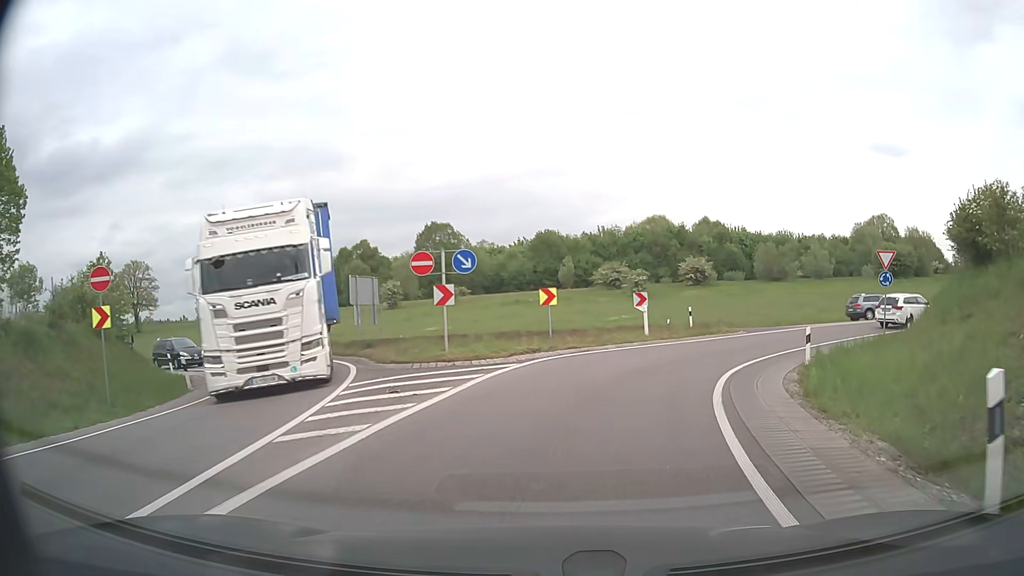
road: primary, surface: asphalt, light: Day
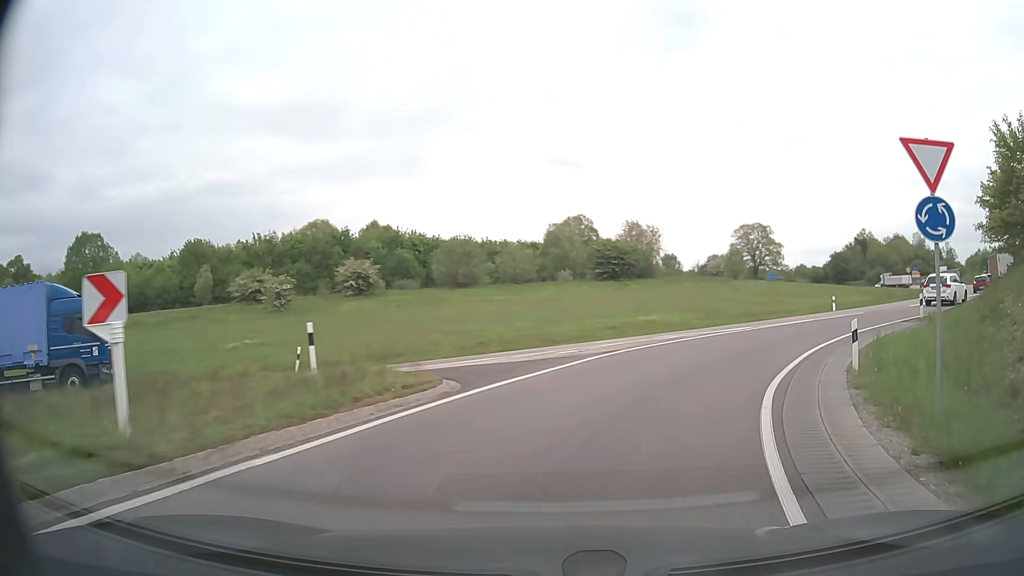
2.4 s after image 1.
(+4.1, +18.6) m; +28°
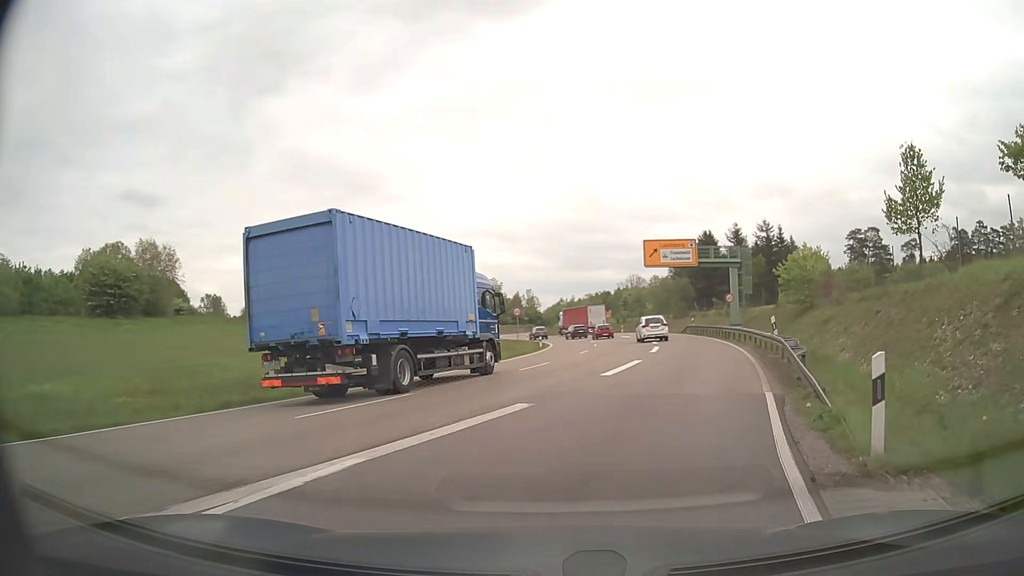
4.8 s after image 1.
(+7.3, +20.2) m; +38°
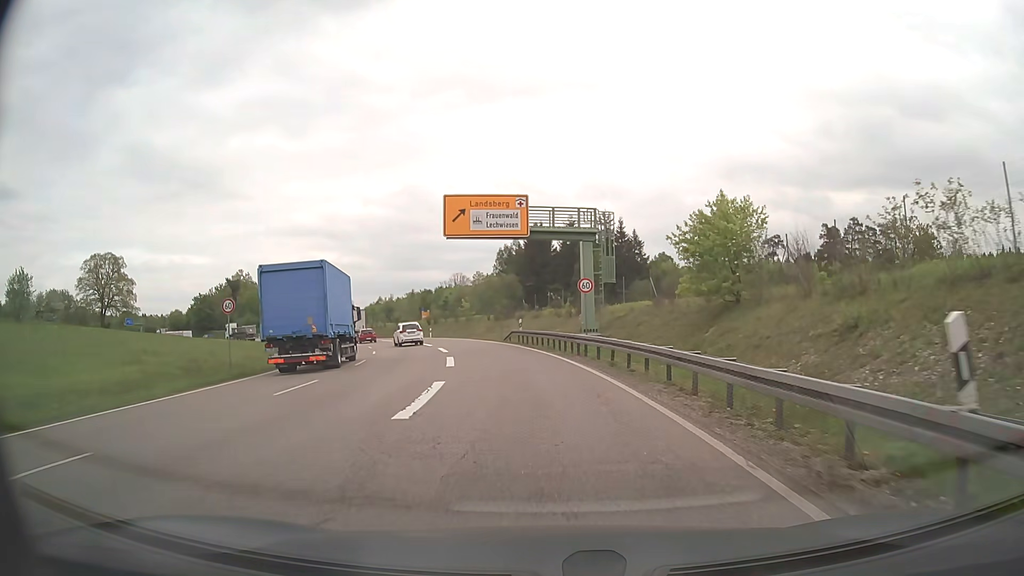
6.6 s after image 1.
(+3.6, +18.8) m; +14°
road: trunk
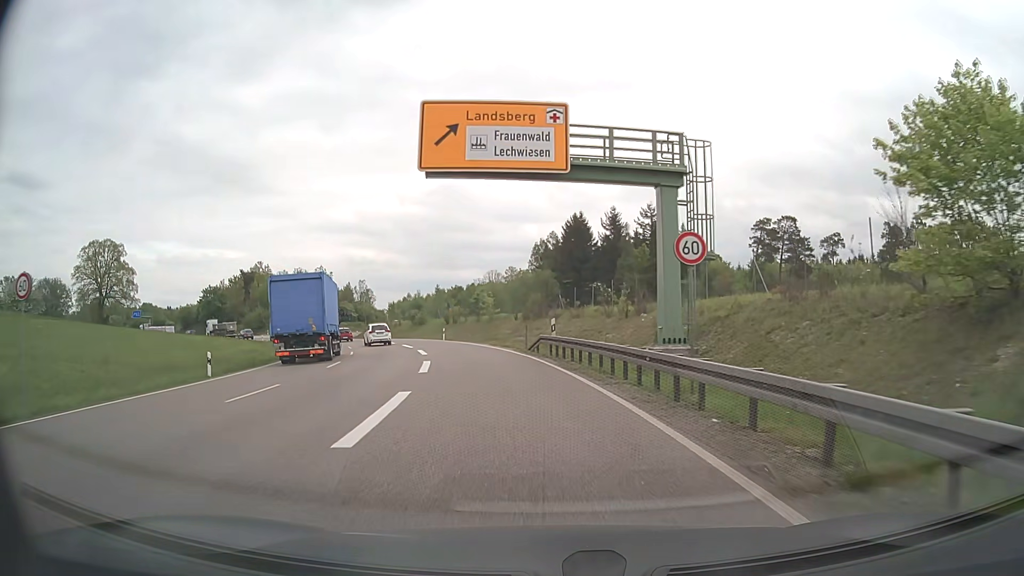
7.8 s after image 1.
(-0.3, +14.1) m; -3°
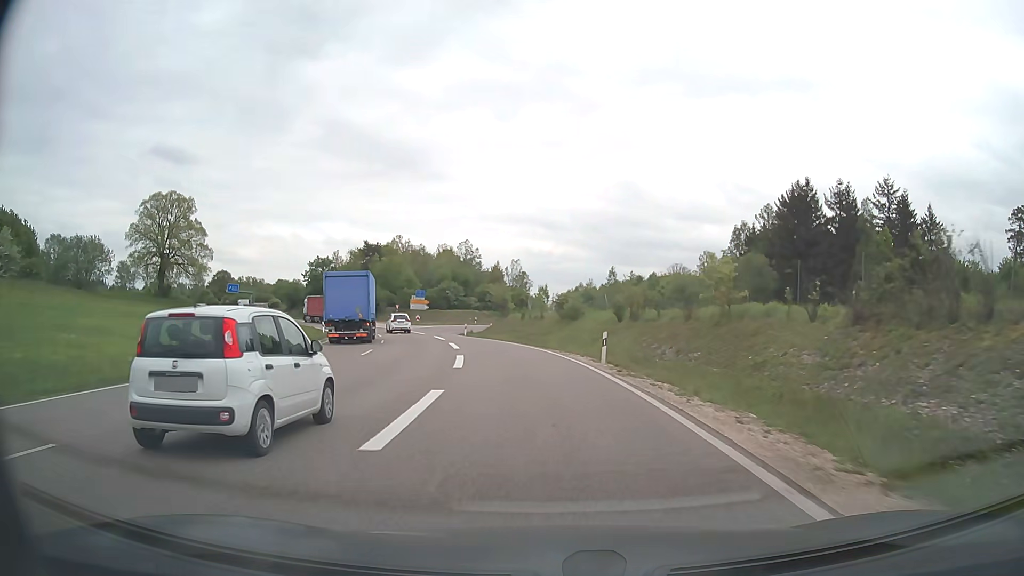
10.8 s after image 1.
(-4.6, +36.3) m; -15°
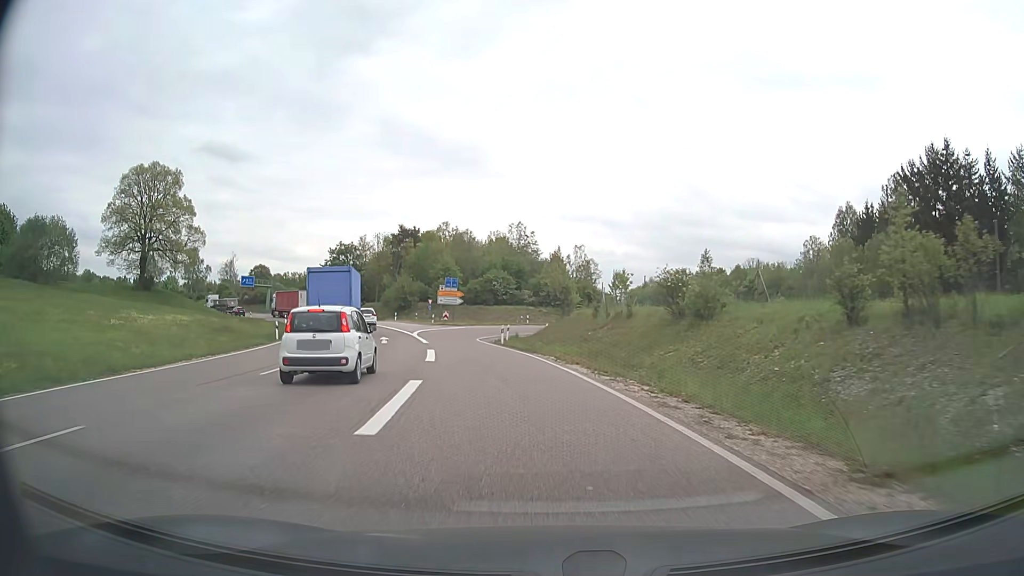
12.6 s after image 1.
(-1.2, +23.6) m; -5°
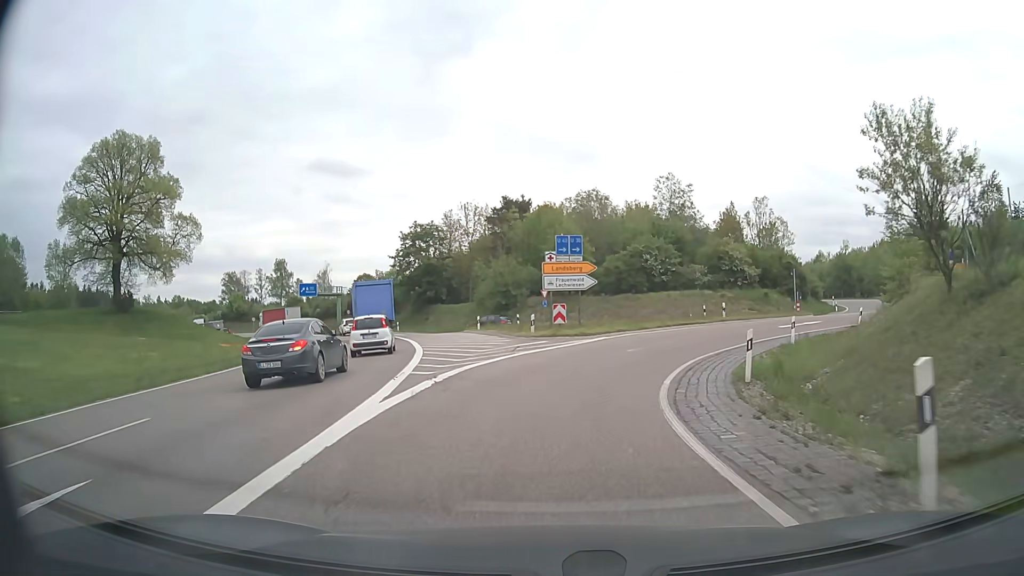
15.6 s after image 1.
(-3.7, +34.0) m; -11°
(0, +10) (+2, +20) (+7, +28) (+14, +35) (+22, +41) (+29, +48) (+35, +57) (+39, +66) (+41, +76) (+39, +86) m
